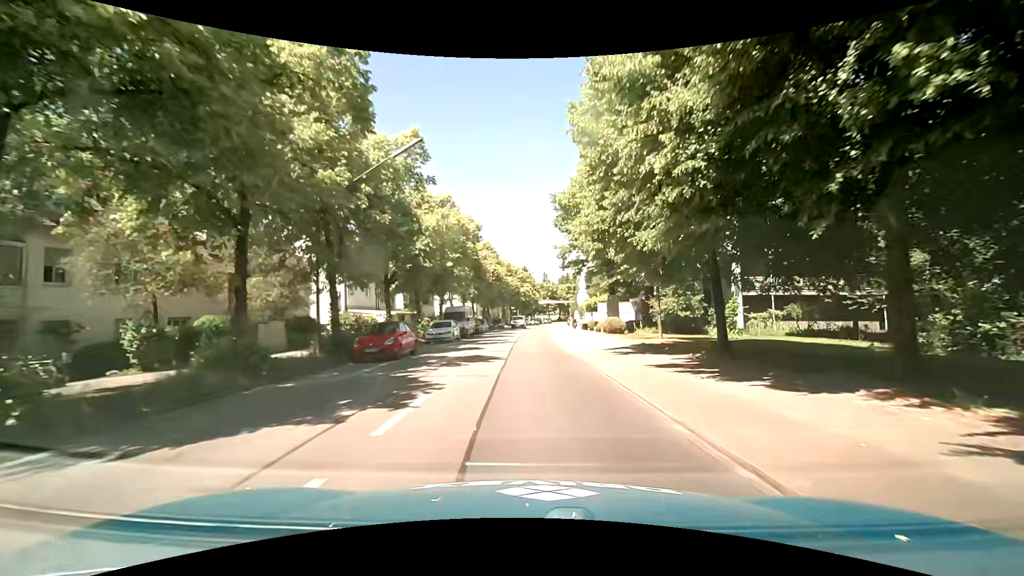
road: secondary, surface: asphalt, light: Day
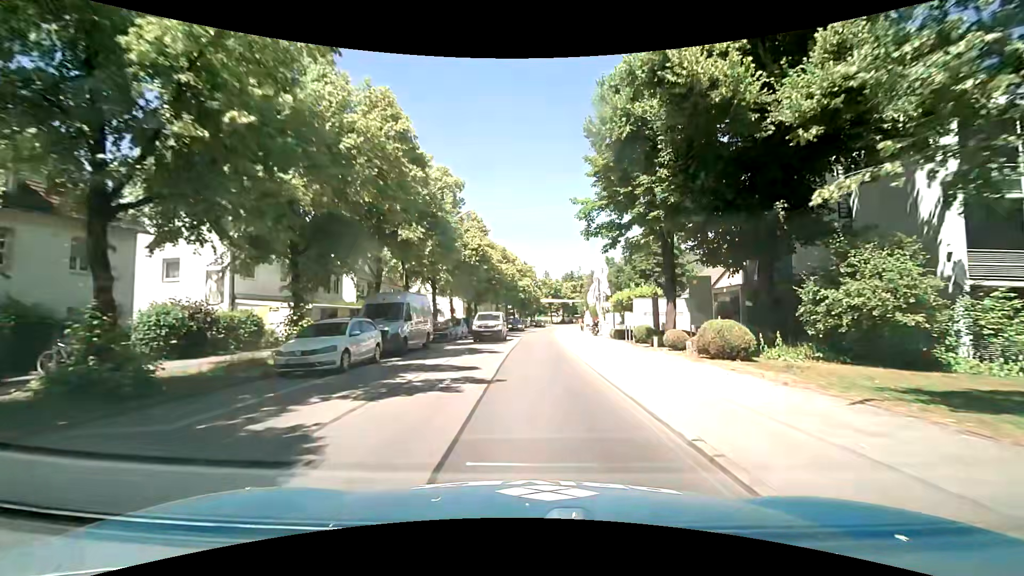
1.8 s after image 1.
(0.0, +18.9) m; -1°
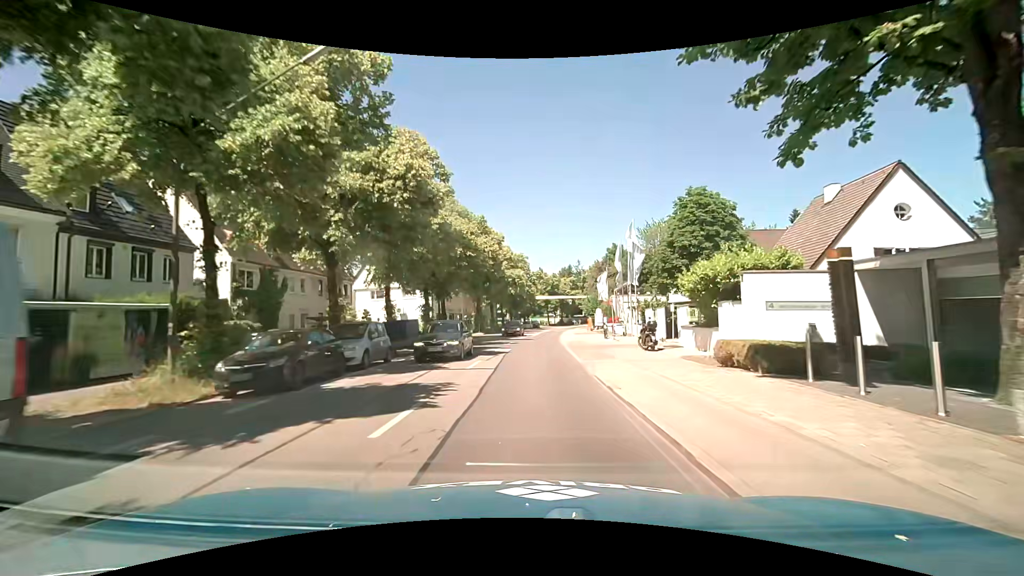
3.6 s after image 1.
(+0.5, +20.0) m; +1°
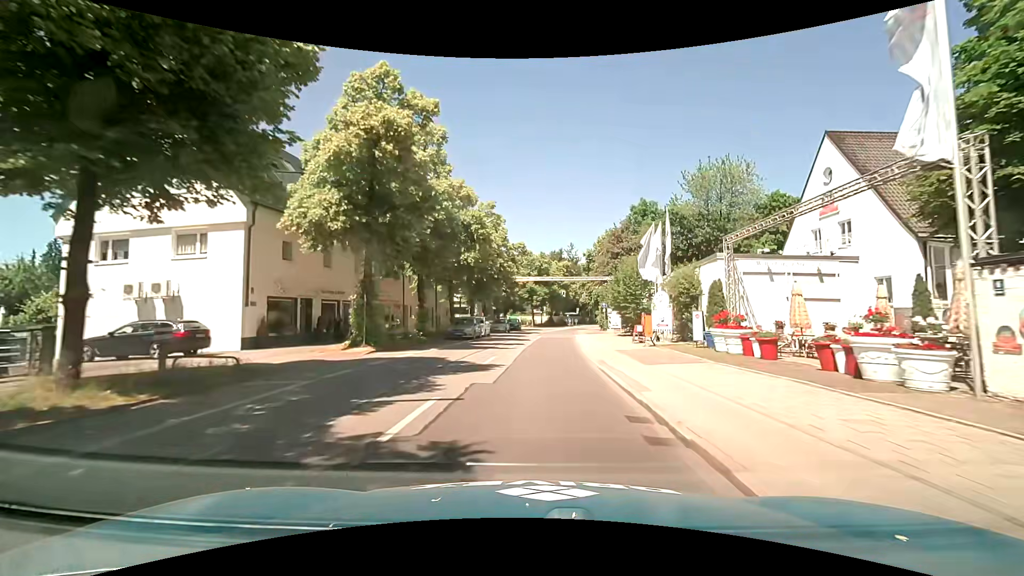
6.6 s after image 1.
(+0.6, +34.8) m; +3°
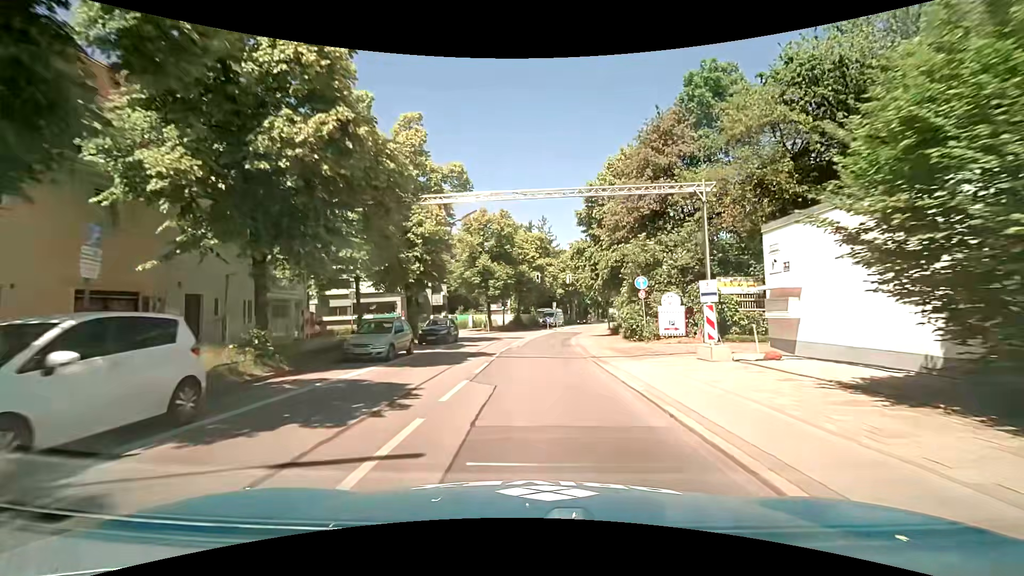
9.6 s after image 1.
(+0.8, +32.4) m; +3°
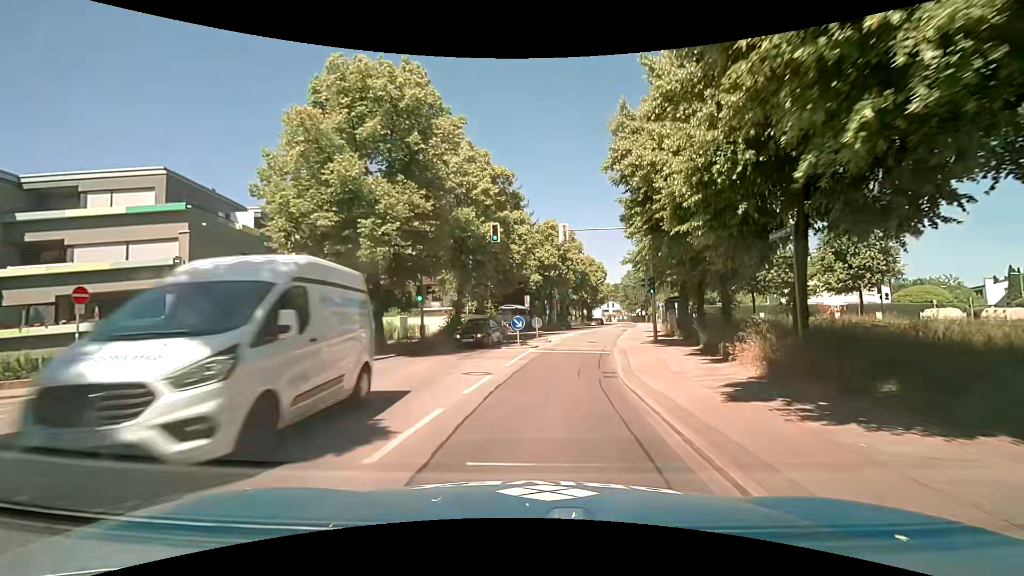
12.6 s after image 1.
(+1.3, +30.4) m; +3°
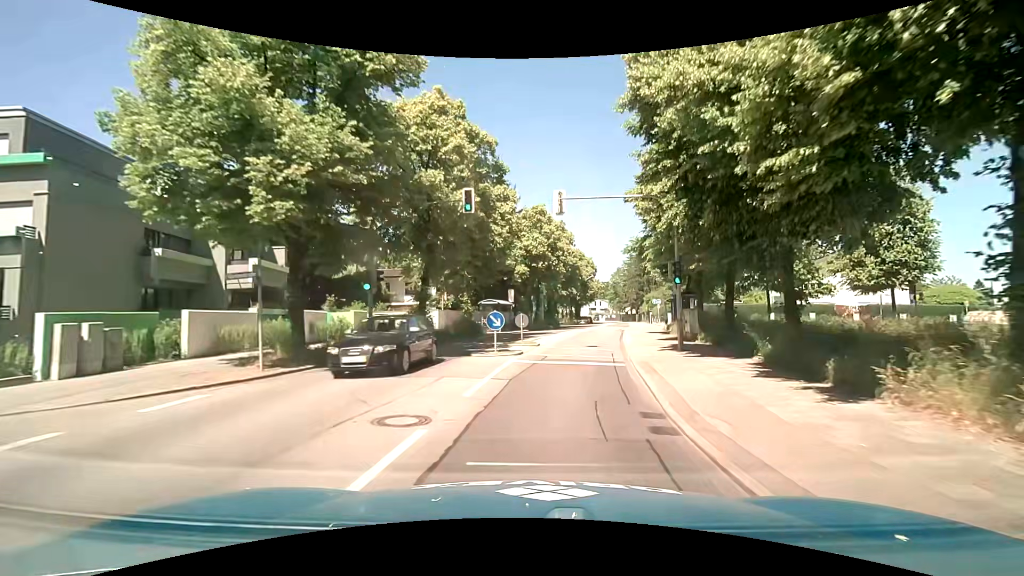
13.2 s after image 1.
(+0.1, +6.3) m; +2°
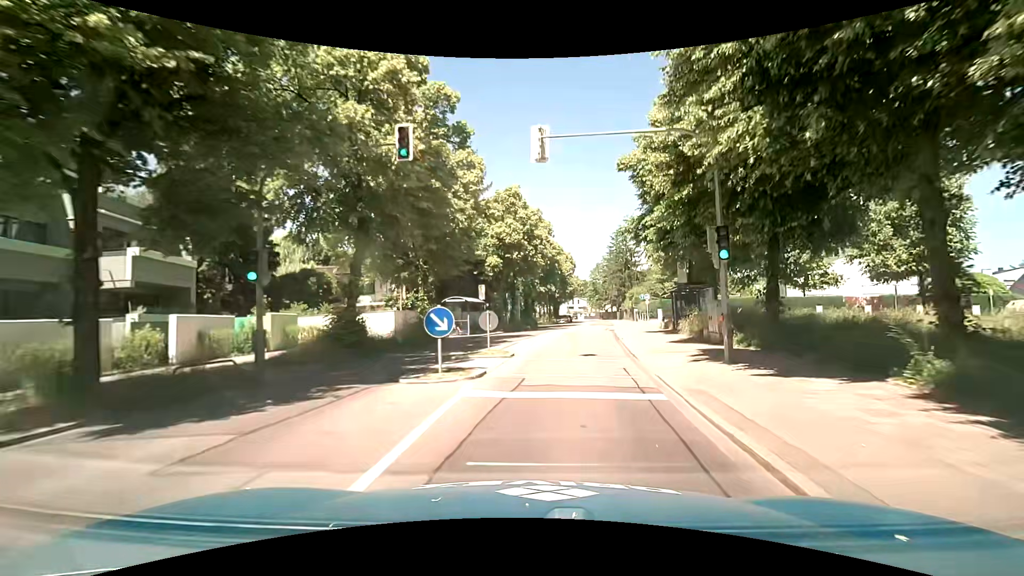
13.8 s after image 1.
(+0.2, +6.4) m; +4°
(0, +10) (+1, +20) (+2, +30) (+4, +40) (+5, +50) (+7, +60) (+8, +69) (+10, +79) (+11, +89) (+12, +99) m
